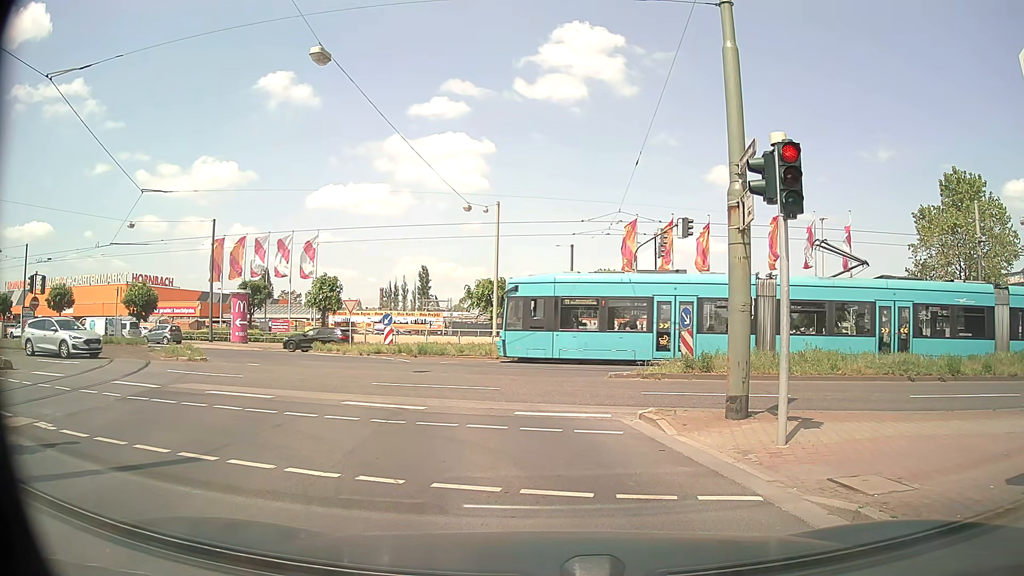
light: Day
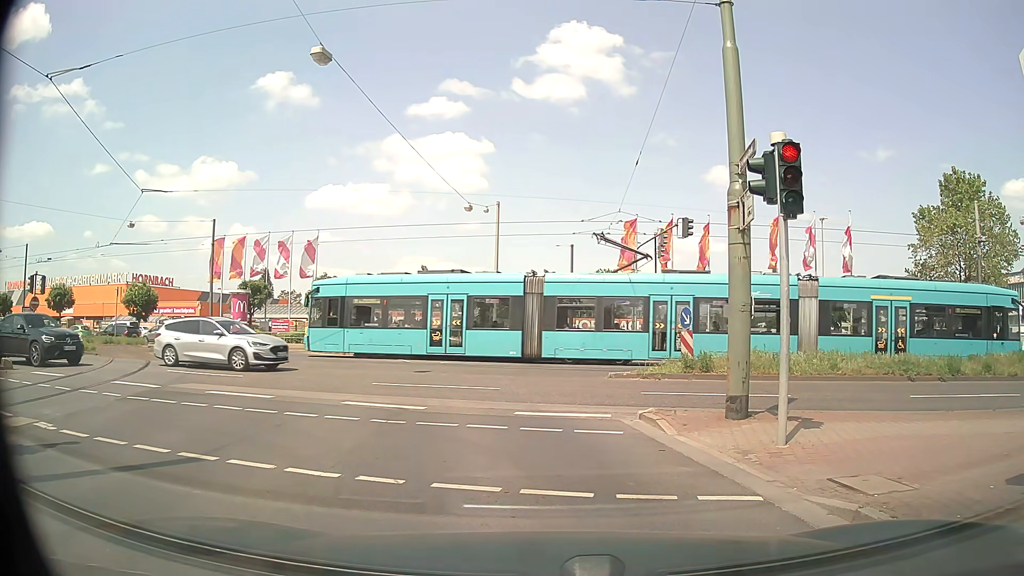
(0.0, 0.0) m; 0°
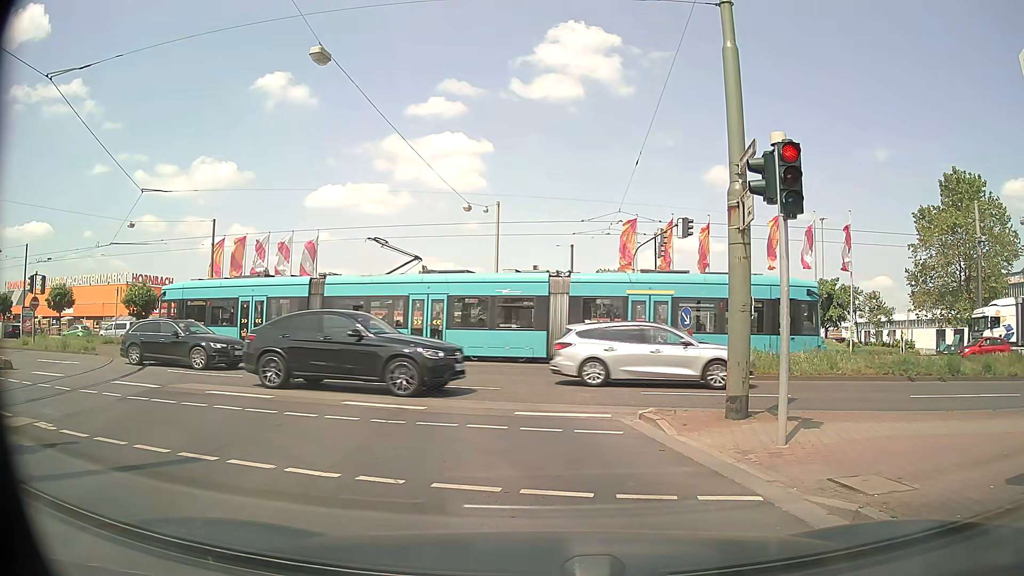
(0.0, 0.0) m; 0°
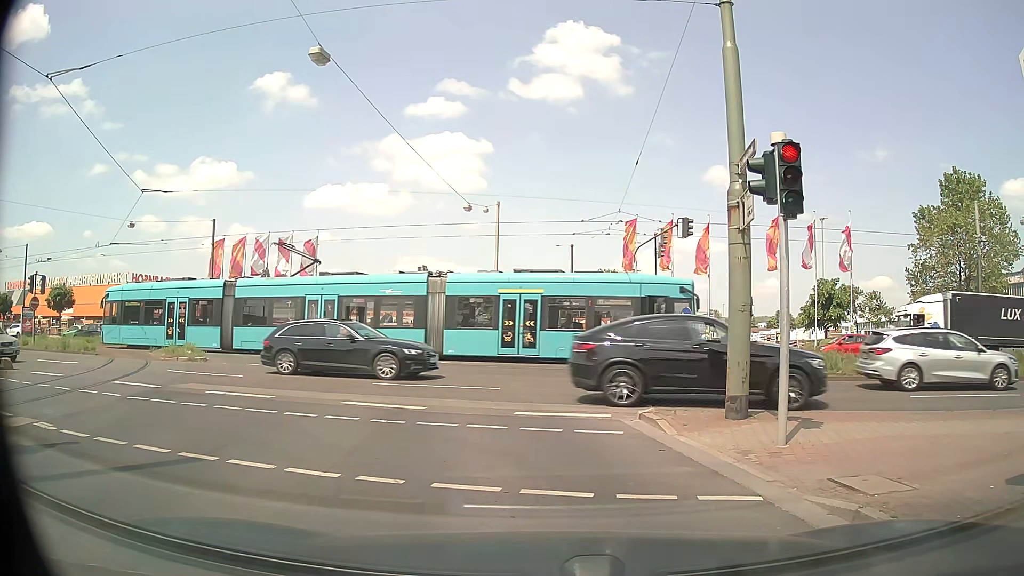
(0.0, 0.0) m; 0°
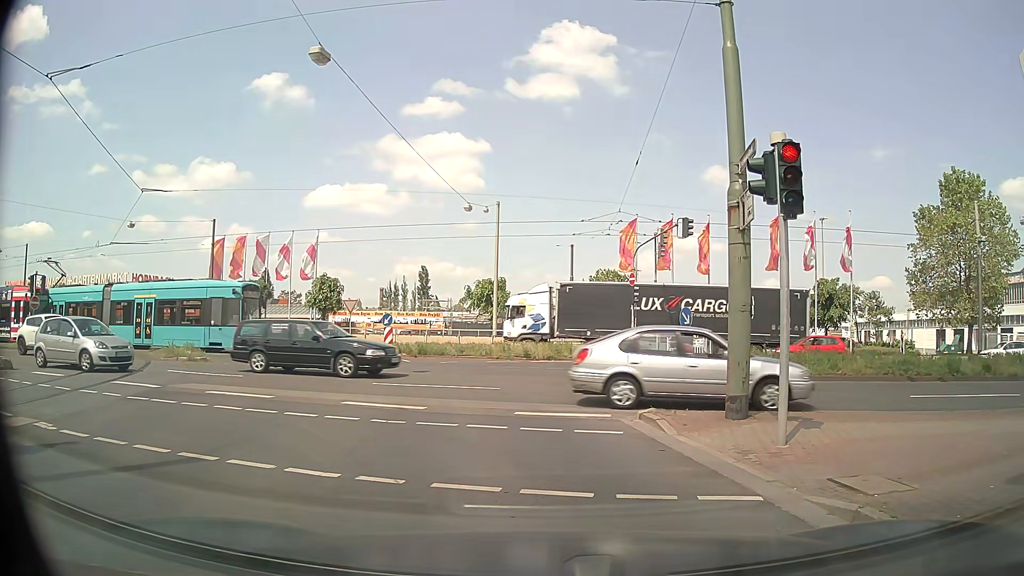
(0.0, 0.0) m; 0°
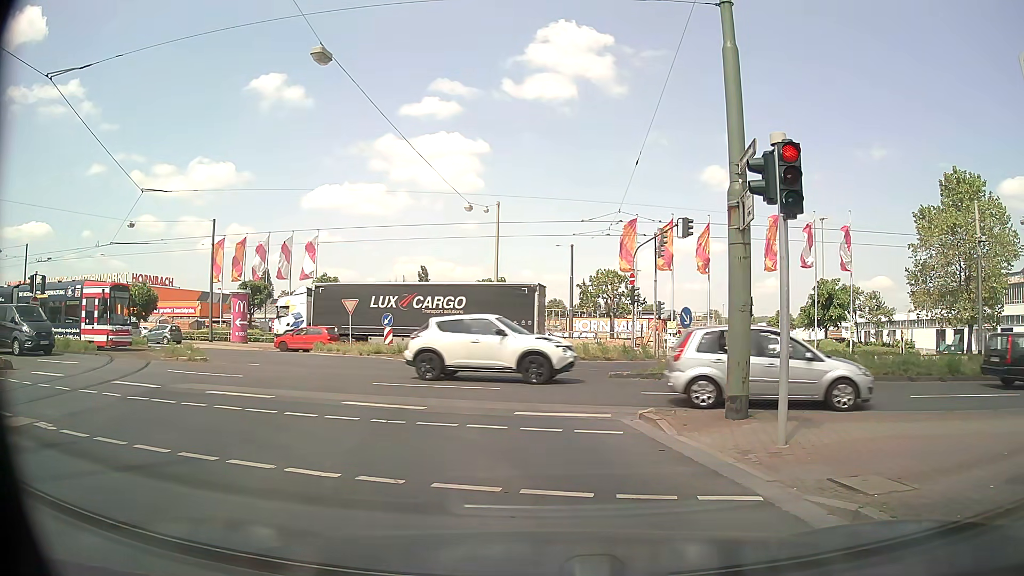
(0.0, 0.0) m; 0°
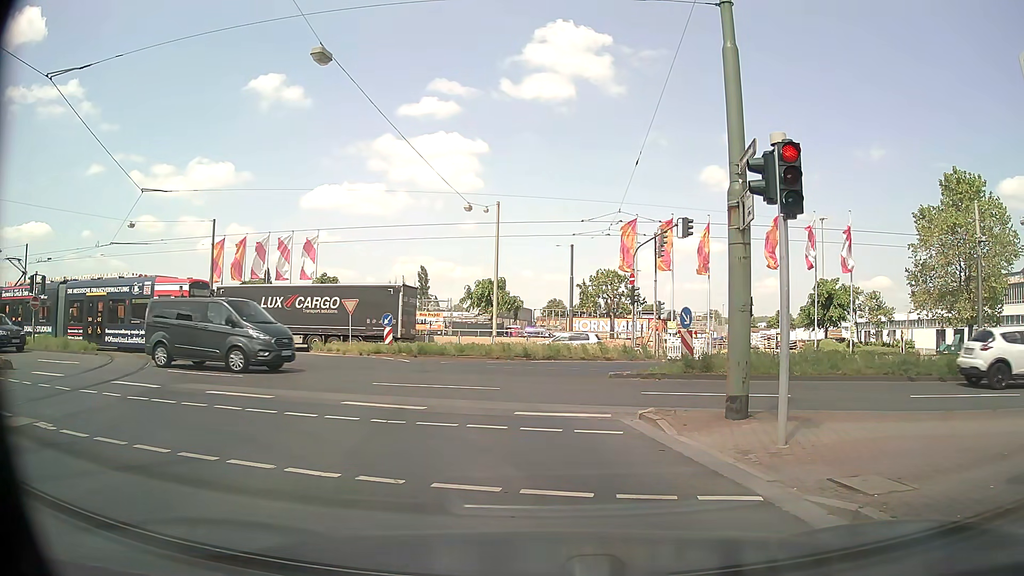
(0.0, 0.0) m; 0°
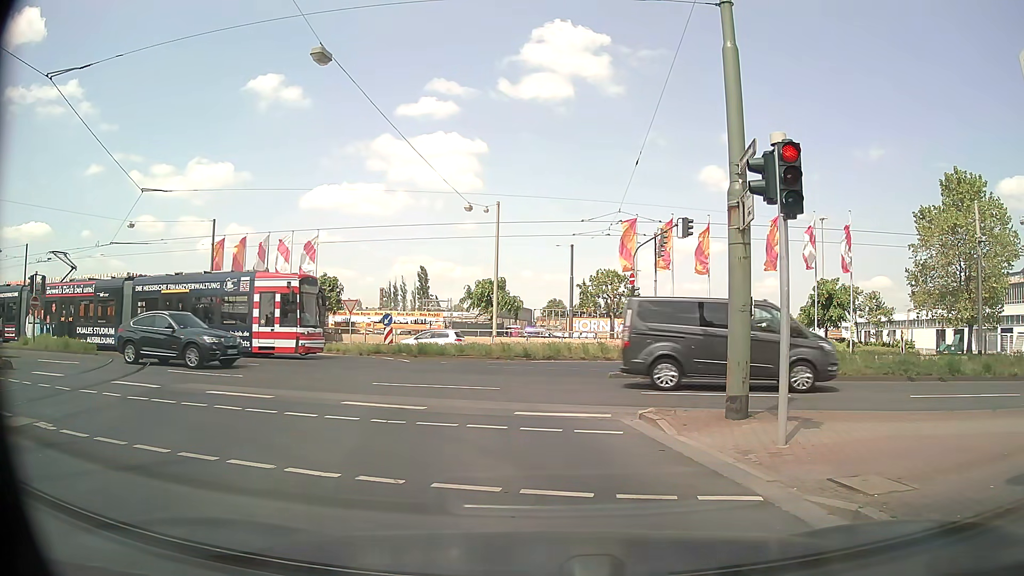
(0.0, 0.0) m; 0°
